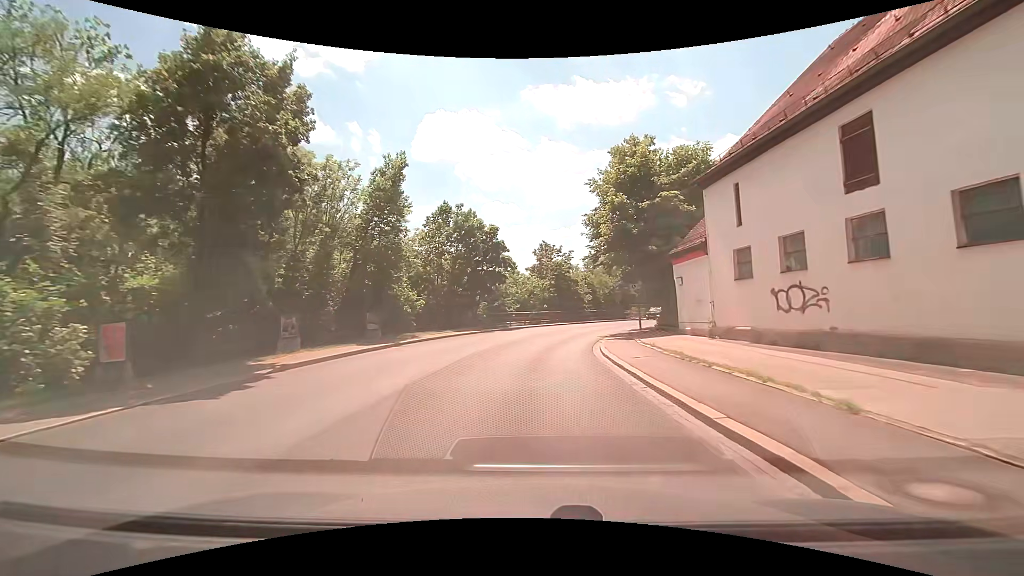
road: secondary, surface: asphalt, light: Day
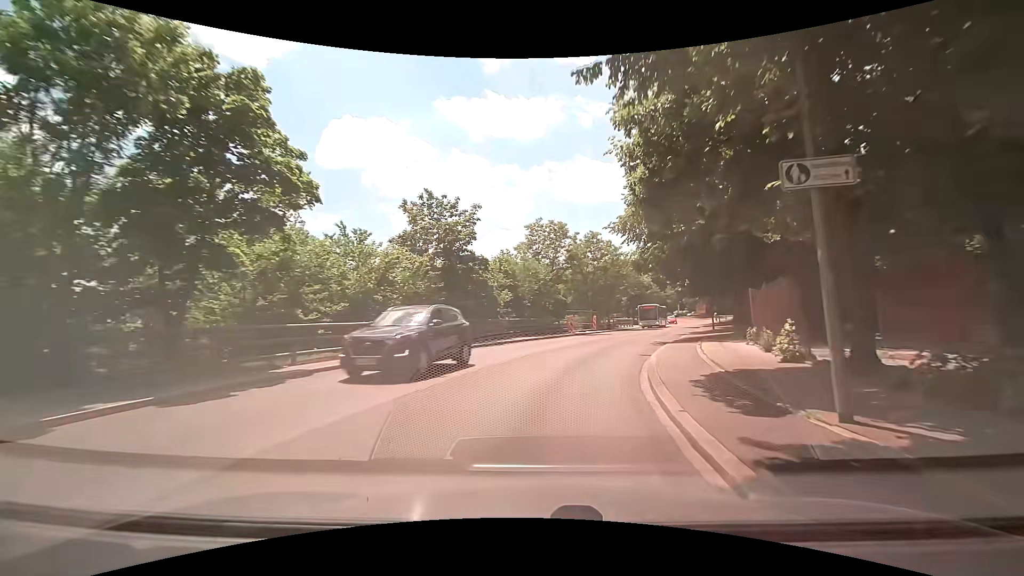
(+2.1, +26.9) m; +10°
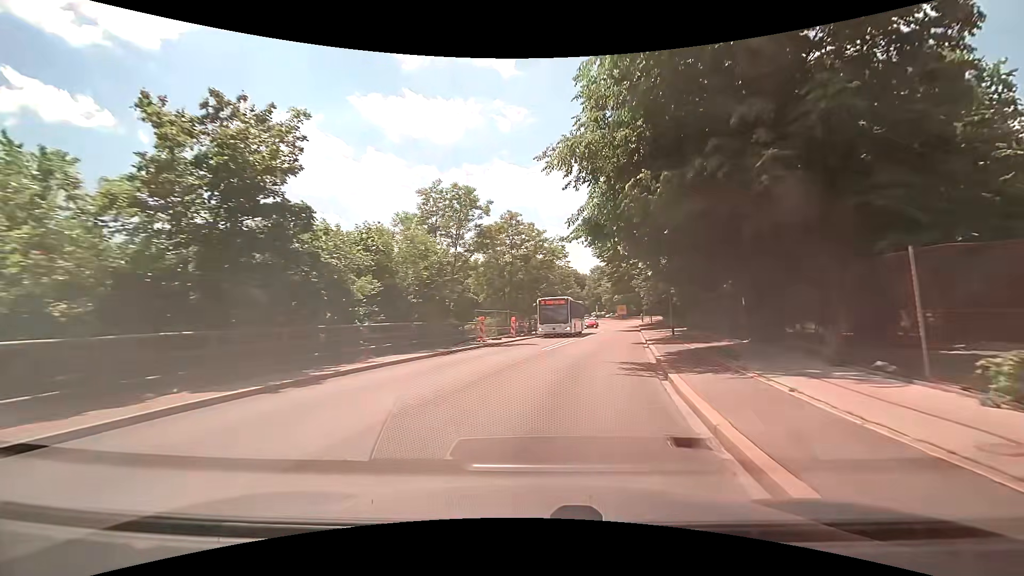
(+1.1, +13.0) m; +10°
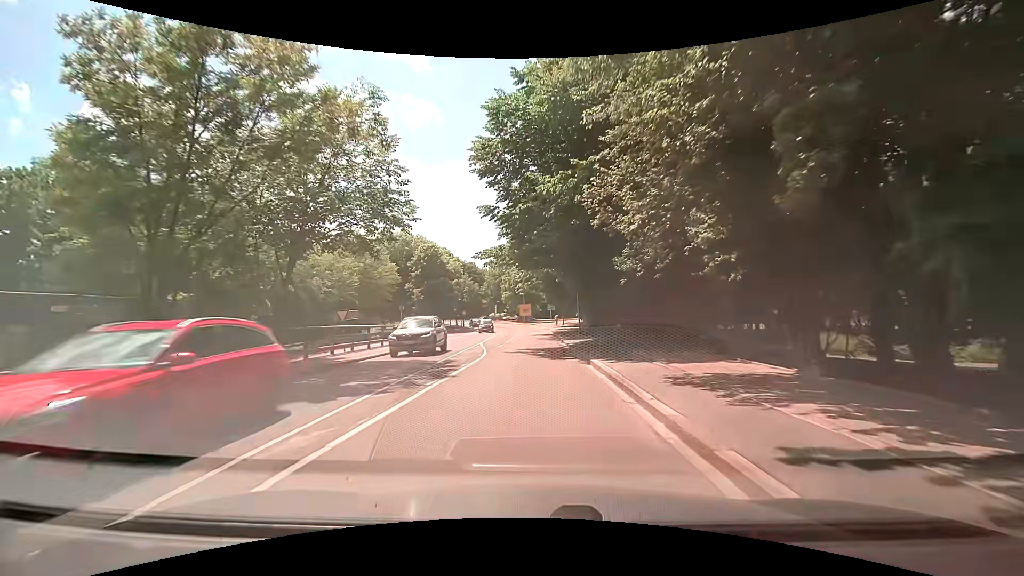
(+4.3, +31.1) m; +11°
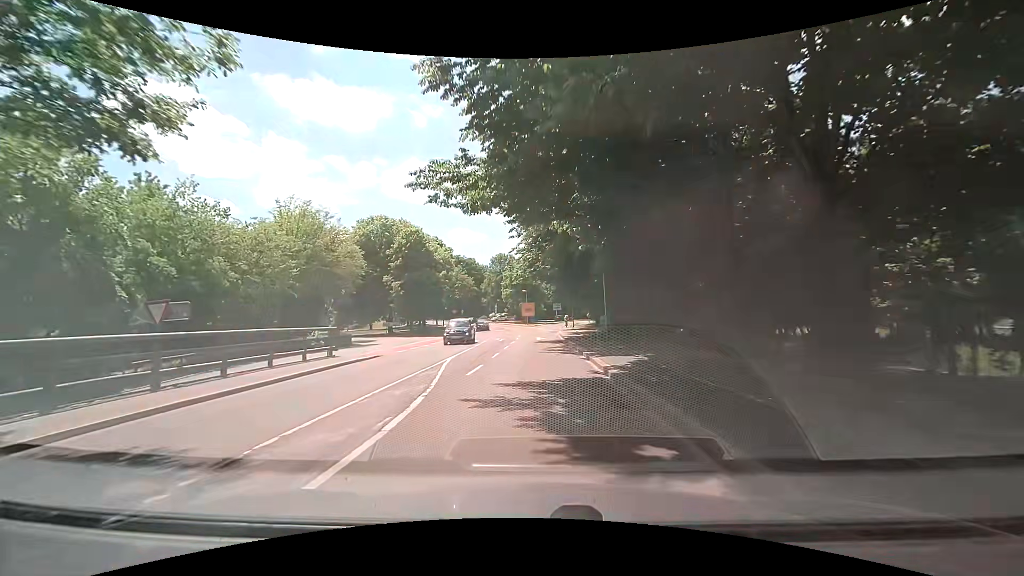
(0.0, +12.6) m; 0°
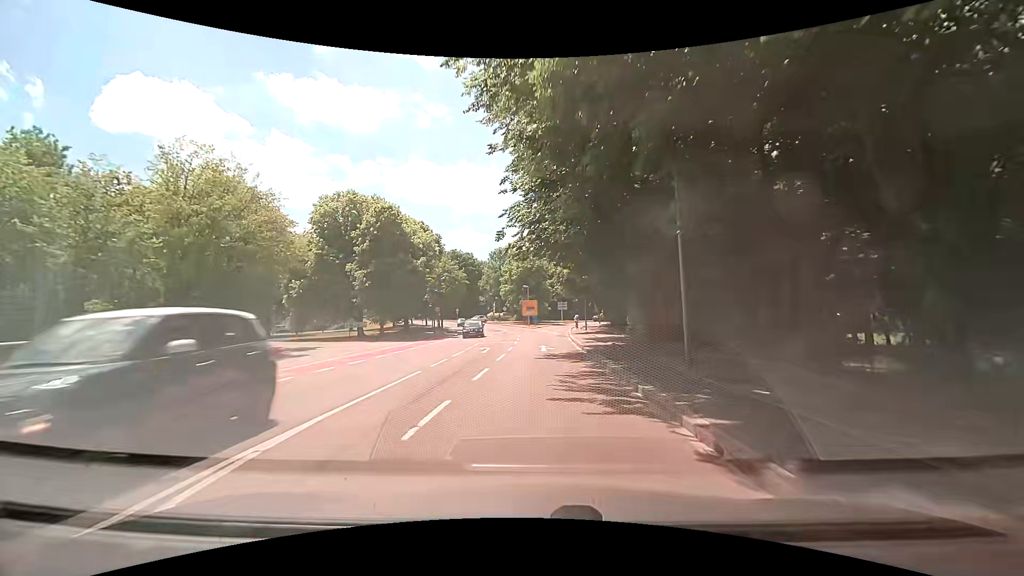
(0.0, +12.7) m; 0°
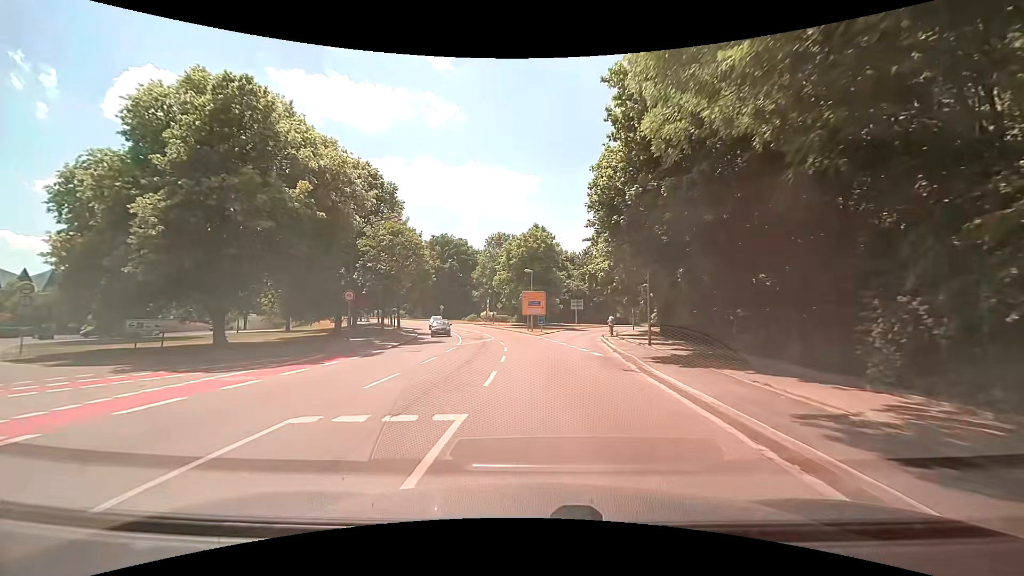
(-0.1, +25.7) m; 0°
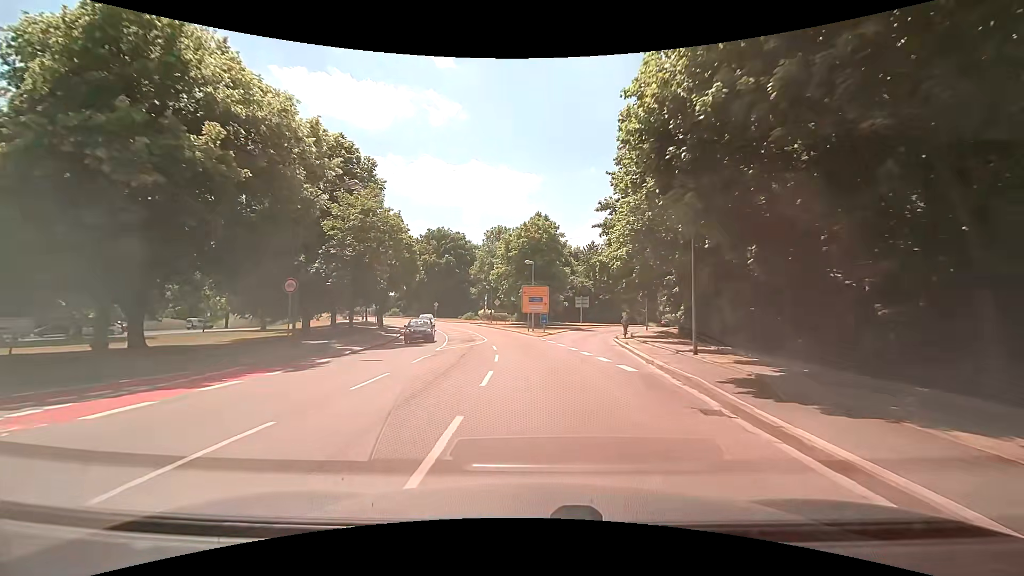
(0.0, +6.5) m; 0°
(0, +10) (0, +20) (-1, +30) (-3, +40) (-5, +50) (-8, +59) (-12, +68) (-16, +77) (-21, +86) (-26, +95) m
